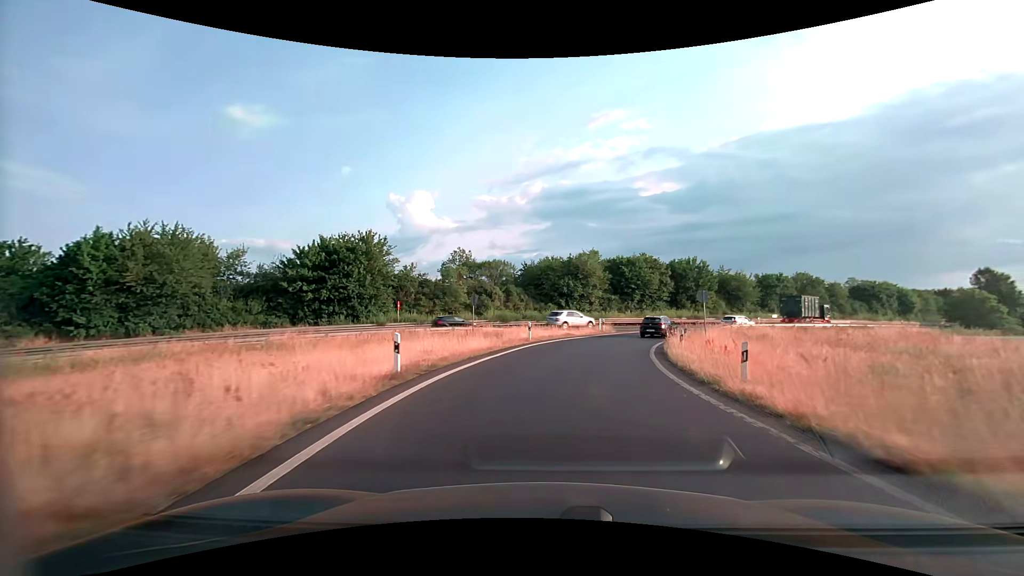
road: trunk_link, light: Day
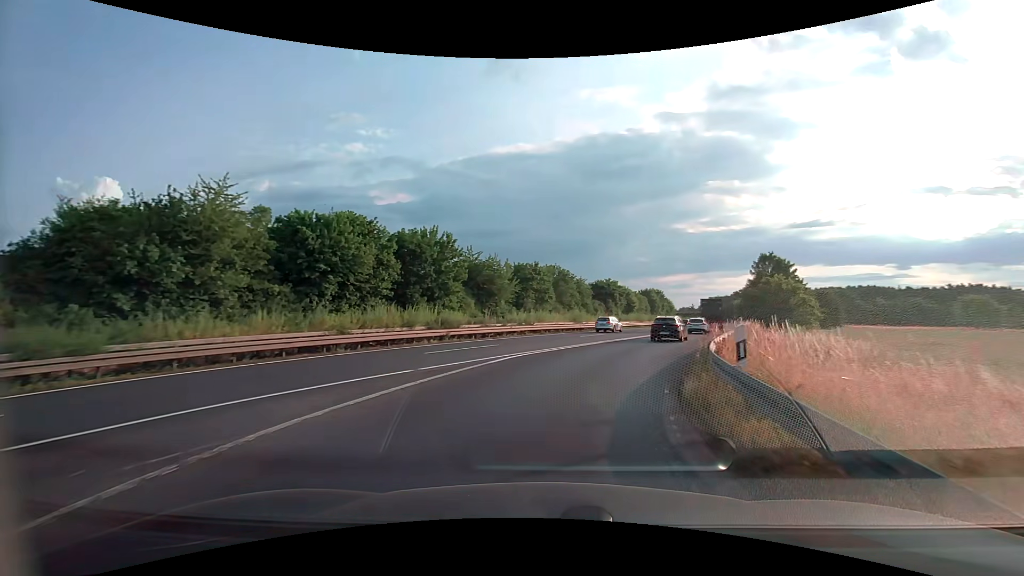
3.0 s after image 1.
(+9.5, +39.5) m; +30°
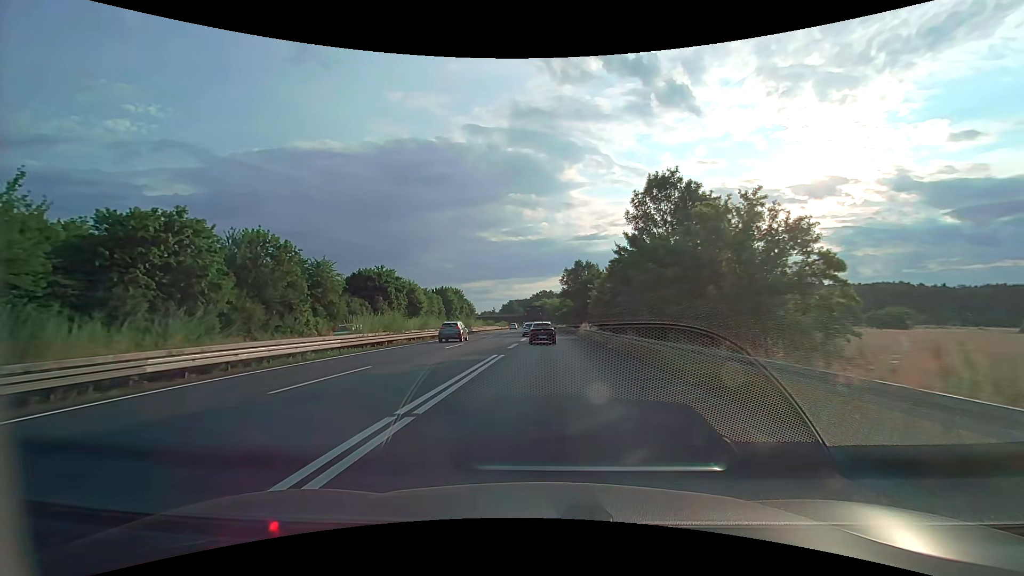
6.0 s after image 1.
(+10.8, +40.7) m; +23°
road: trunk
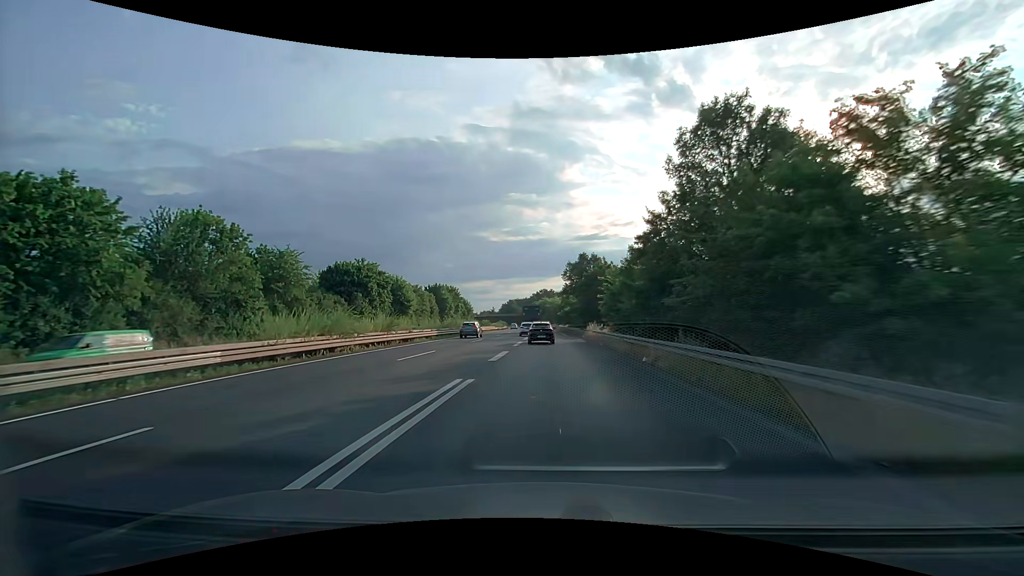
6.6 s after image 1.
(0.0, +9.4) m; 0°
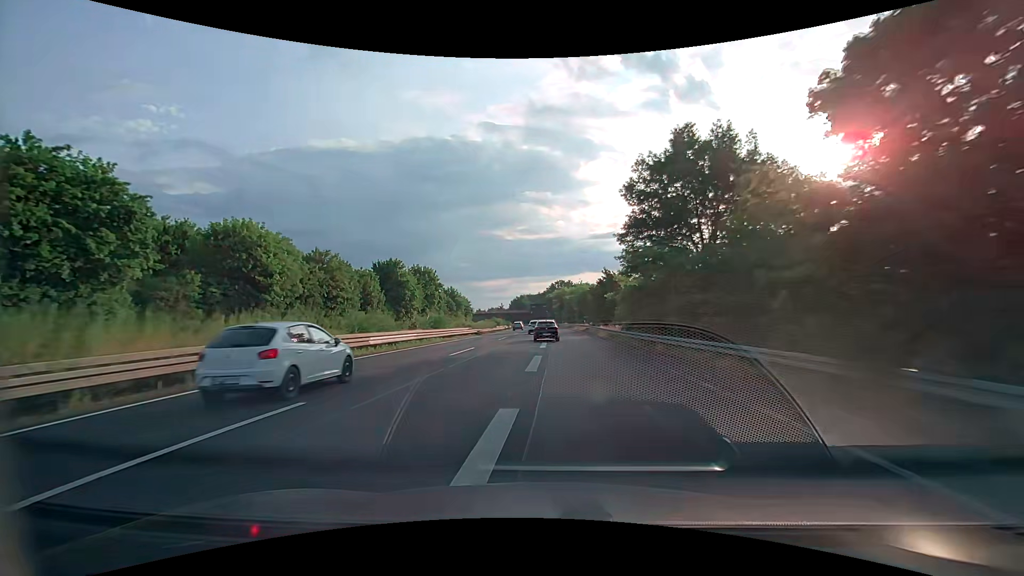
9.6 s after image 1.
(-0.6, +52.9) m; -1°
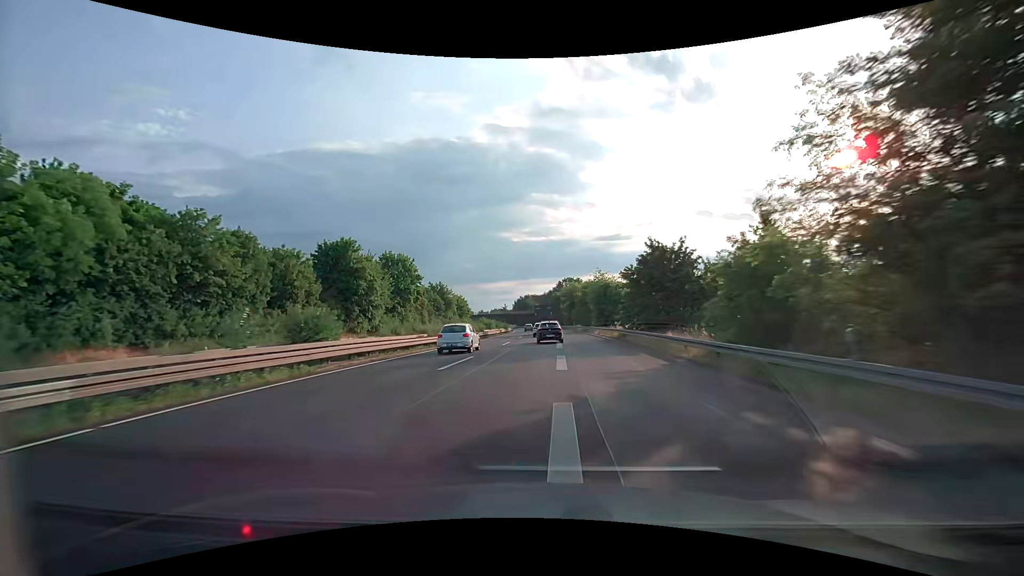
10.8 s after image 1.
(-0.2, +23.6) m; -1°
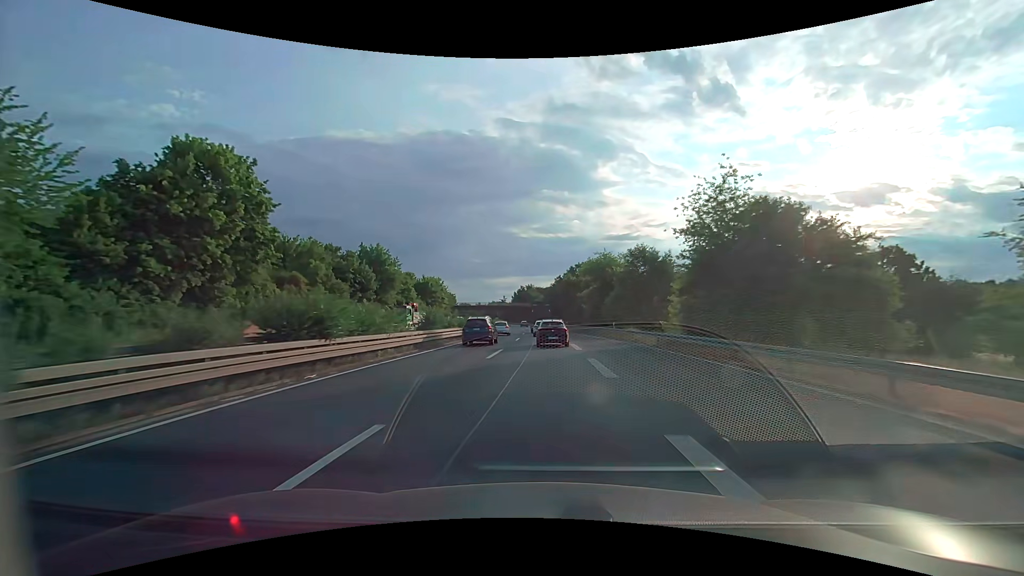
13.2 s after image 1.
(-0.5, +50.6) m; -1°
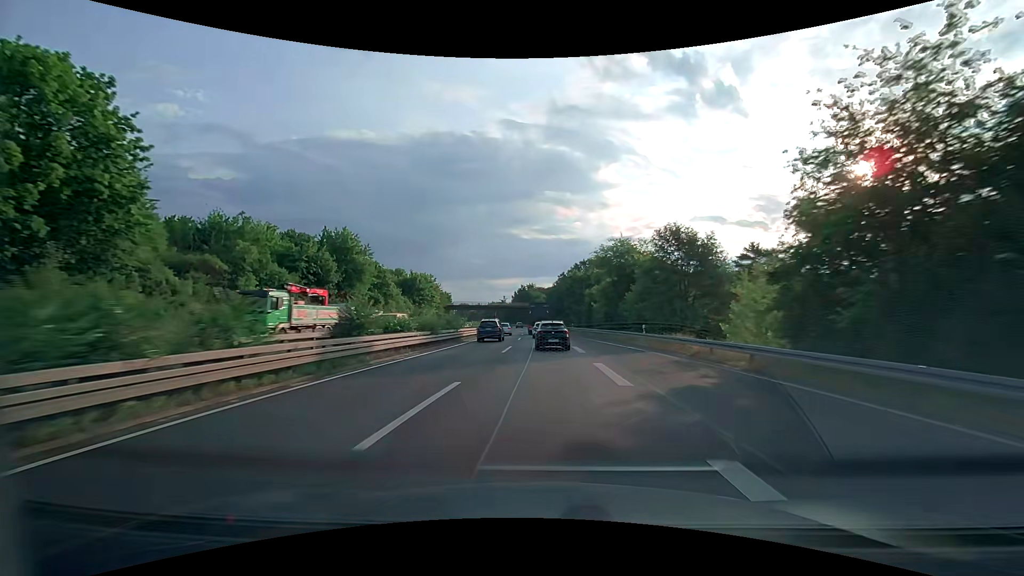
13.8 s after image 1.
(0.0, +13.2) m; 0°
(0, +10) (0, +20) (0, +30) (0, +40) (0, +50) (-1, +60) (-1, +70) (-1, +80) (-2, +90) (-3, +100) m
